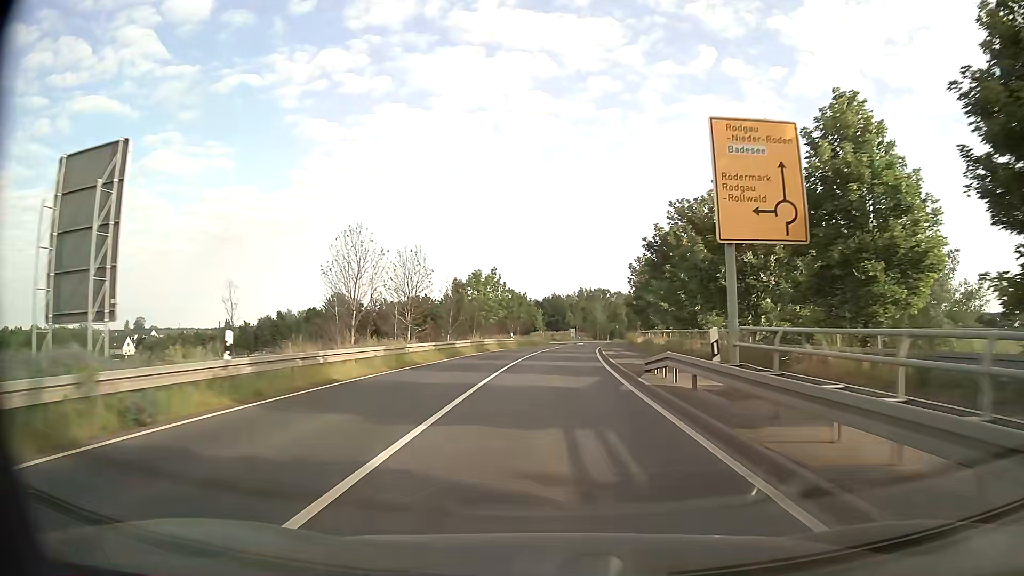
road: secondary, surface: asphalt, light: Day
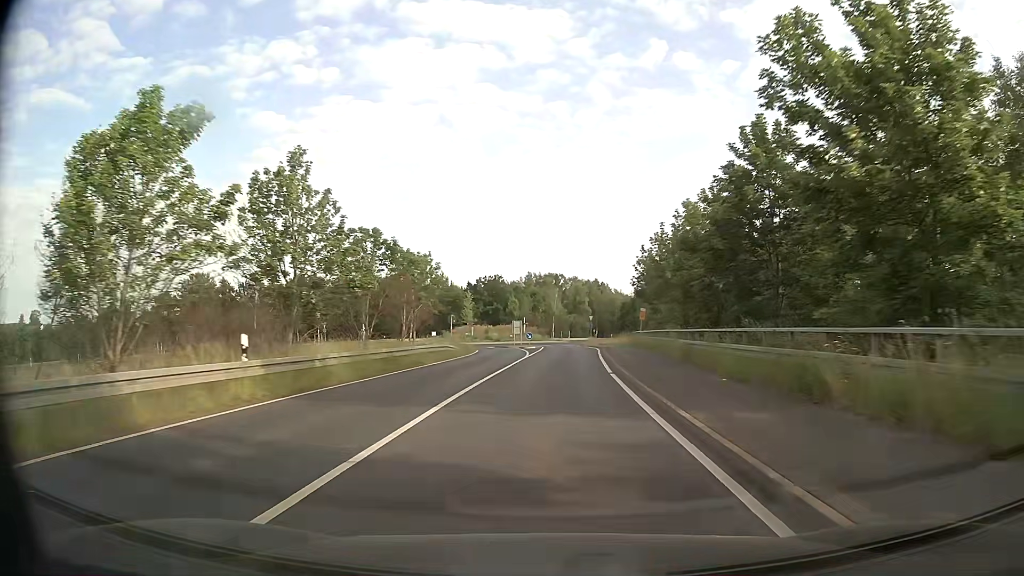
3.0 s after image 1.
(+2.0, +46.6) m; +4°
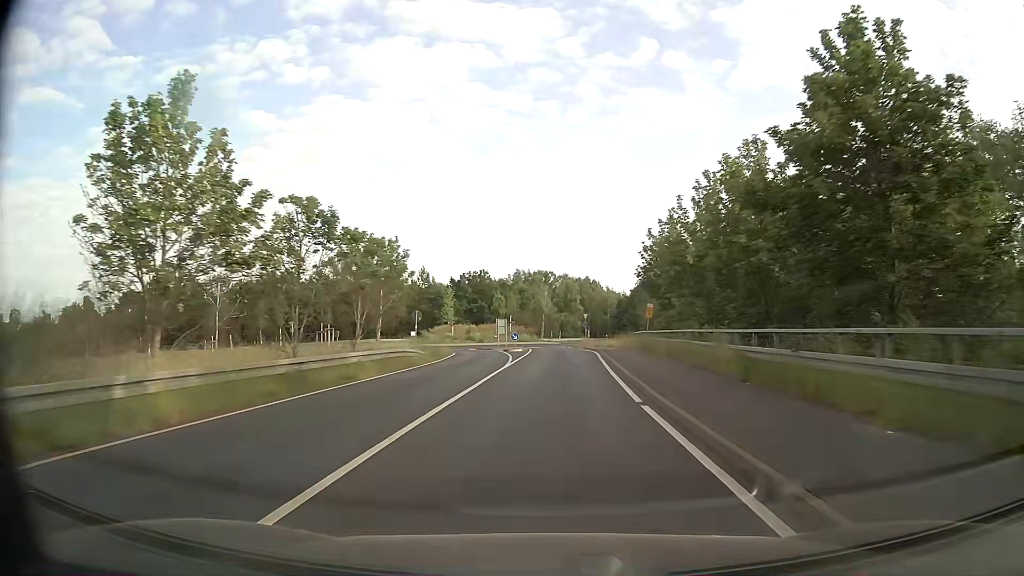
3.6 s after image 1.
(+0.1, +8.4) m; +1°
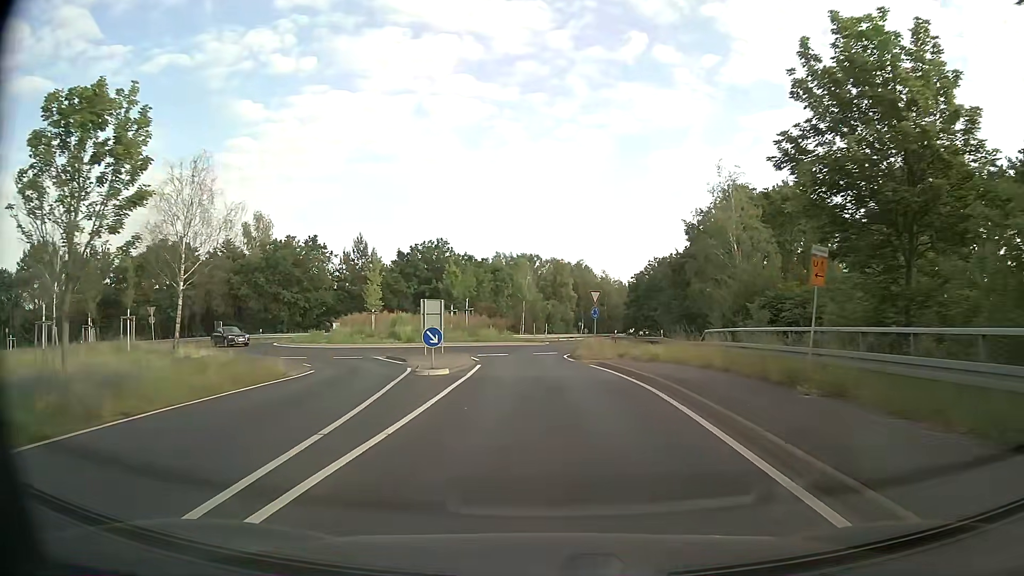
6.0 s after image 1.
(+0.7, +29.5) m; +1°
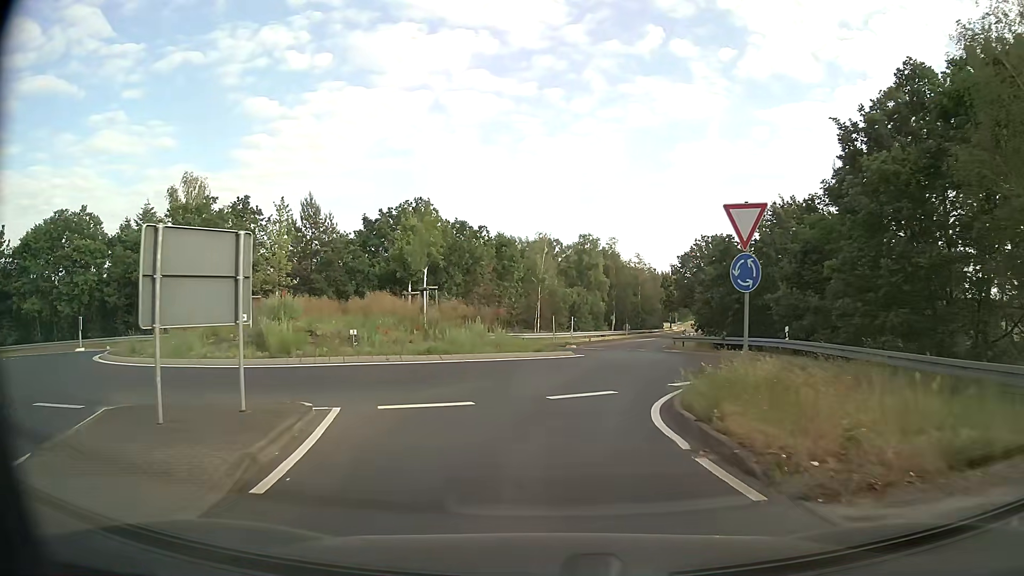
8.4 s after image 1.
(-0.3, +22.7) m; -2°
(0, +10) (+3, +20) (+4, +29) (-1, +38) (-10, +42) (-20, +40) (-30, +39) (-40, +38) (-50, +37) (-59, +34) m
